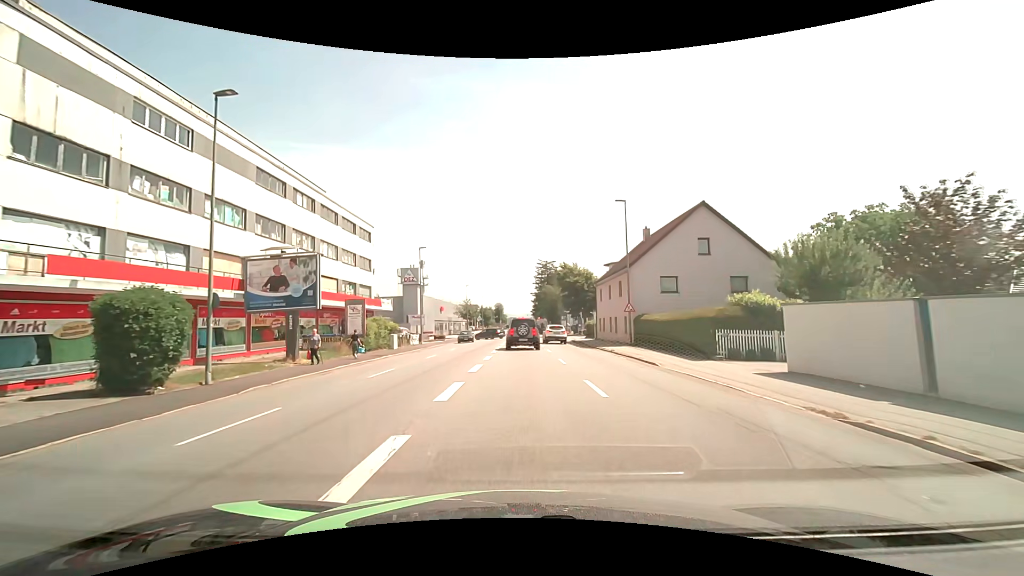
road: tertiary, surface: asphalt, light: Day
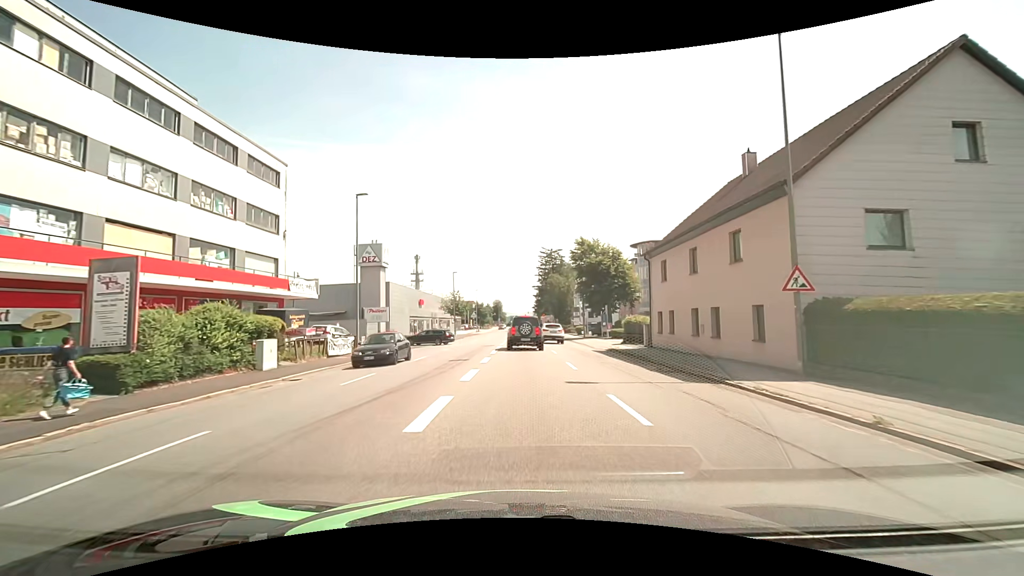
(0.0, +20.6) m; 0°
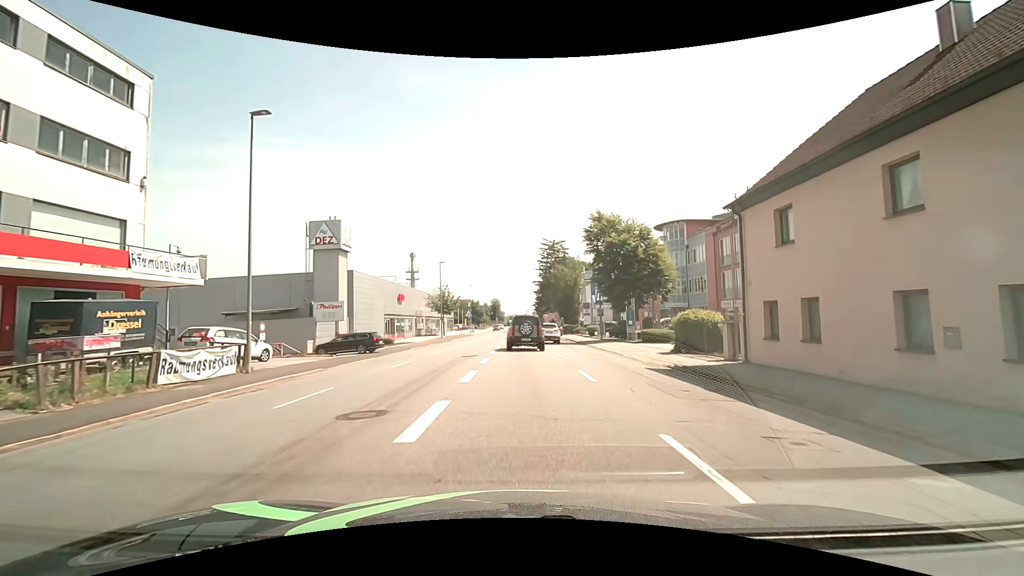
(0.0, +12.5) m; 0°
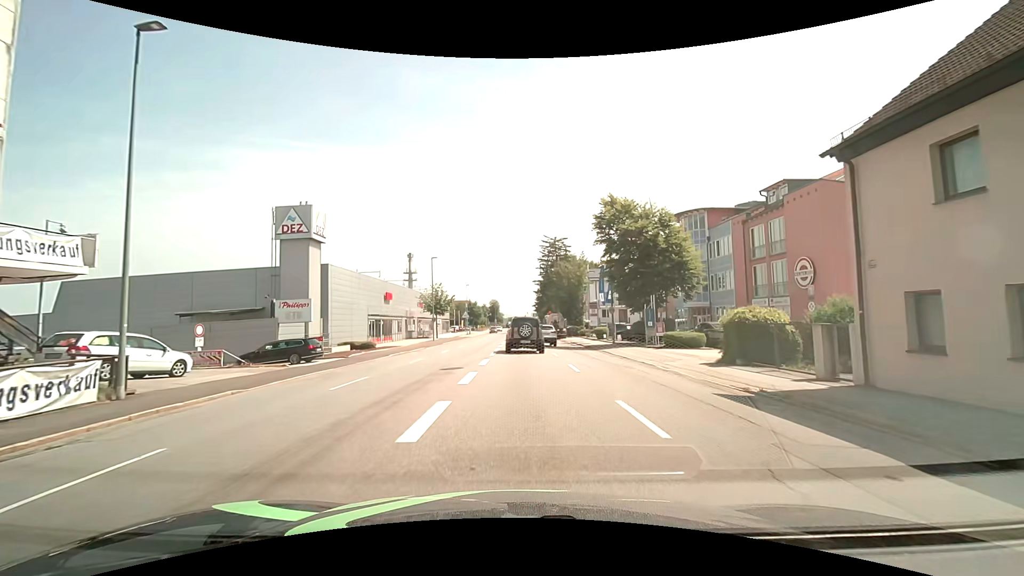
(0.0, +6.0) m; 0°
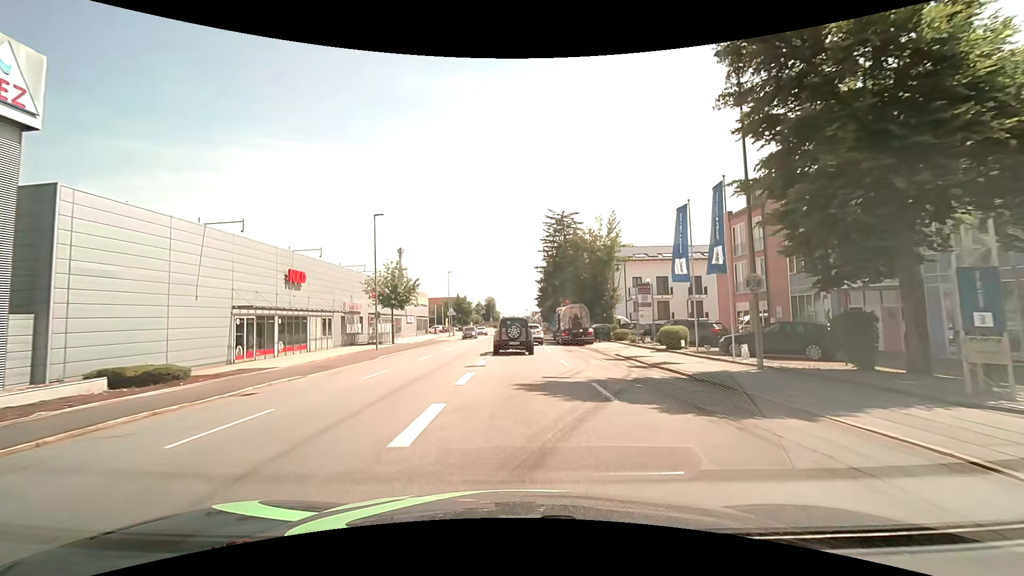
(+0.2, +24.0) m; 0°
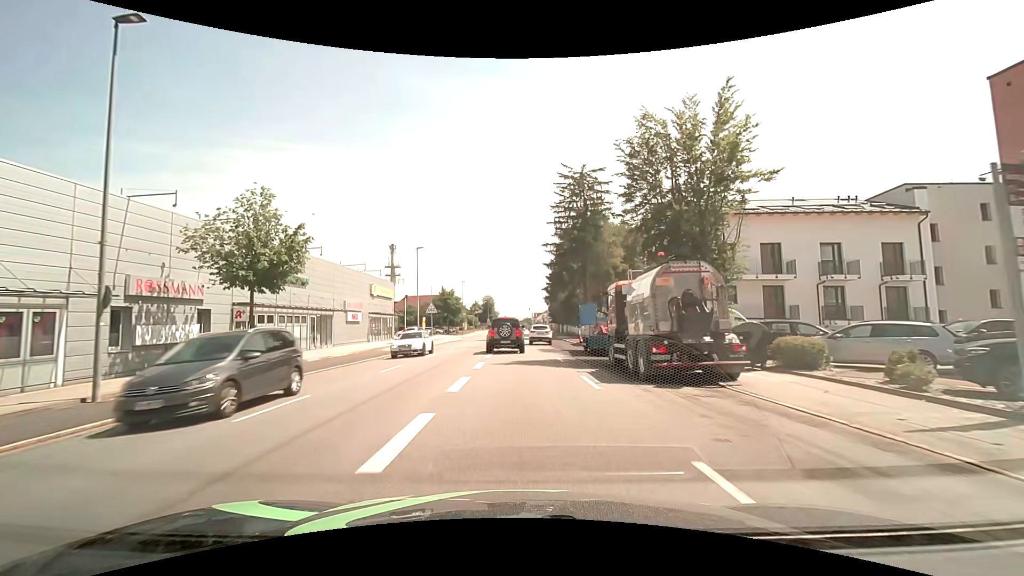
(+0.1, +25.3) m; 0°
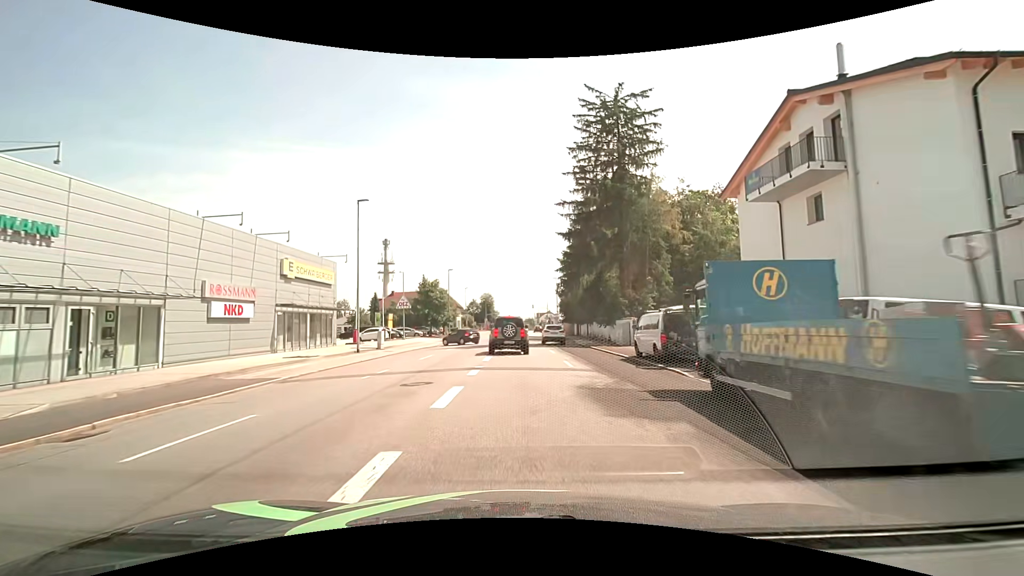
(0.0, +20.5) m; 0°
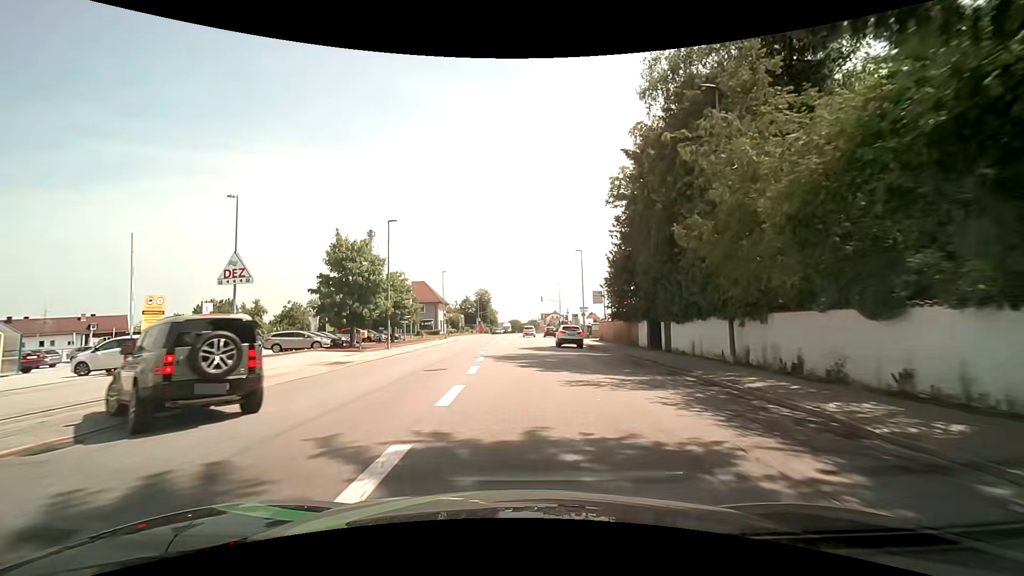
(+0.1, +35.8) m; 0°
(0, +10) (0, +20) (-1, +30) (-1, +40) (-1, +50) (-1, +60) (-1, +70) (-1, +80) (-1, +90) (-9, +95) m
